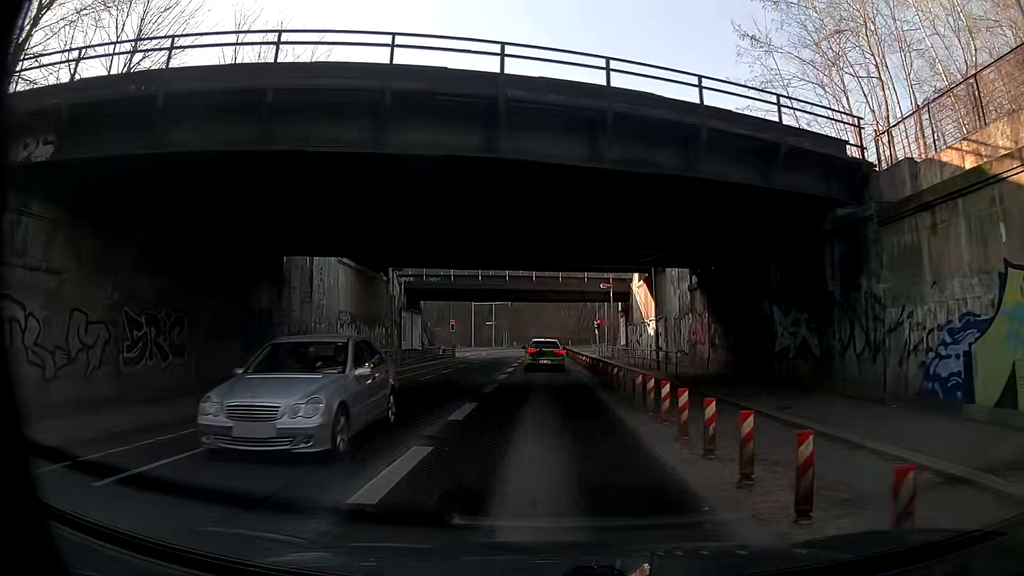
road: secondary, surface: asphalt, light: Day
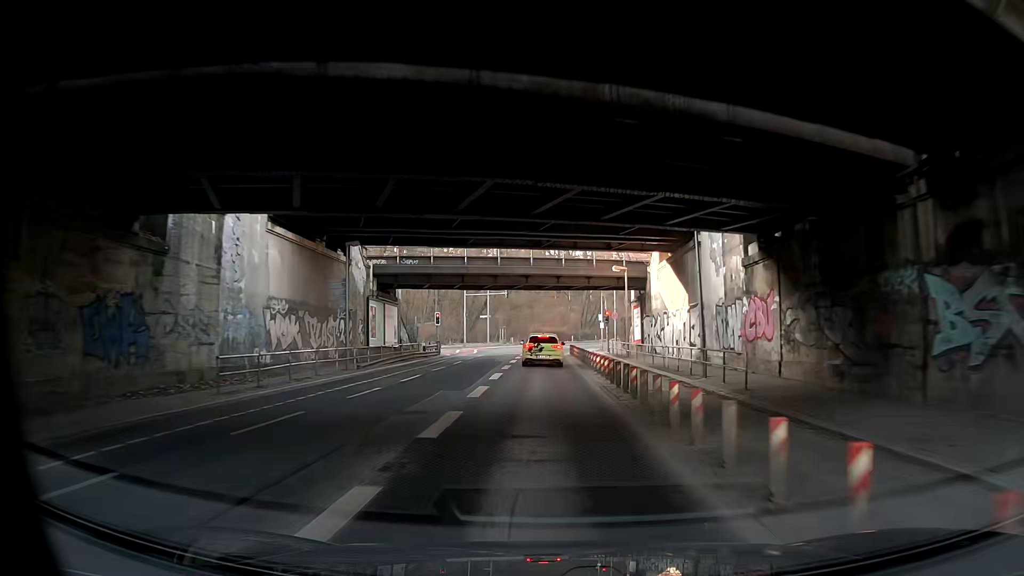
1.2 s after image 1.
(-0.2, +8.6) m; -2°
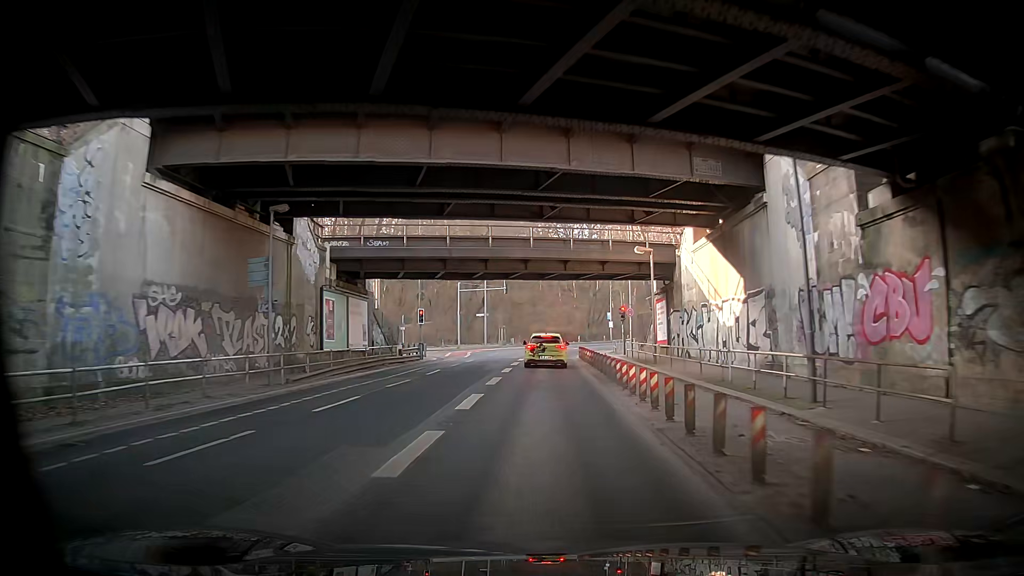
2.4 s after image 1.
(+0.1, +8.4) m; -3°
